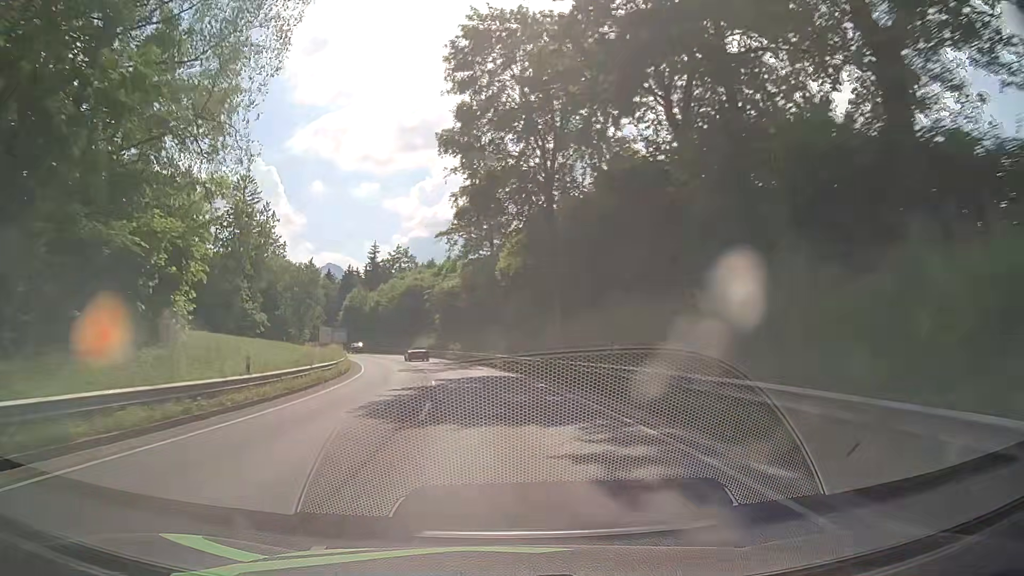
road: primary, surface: asphalt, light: Day
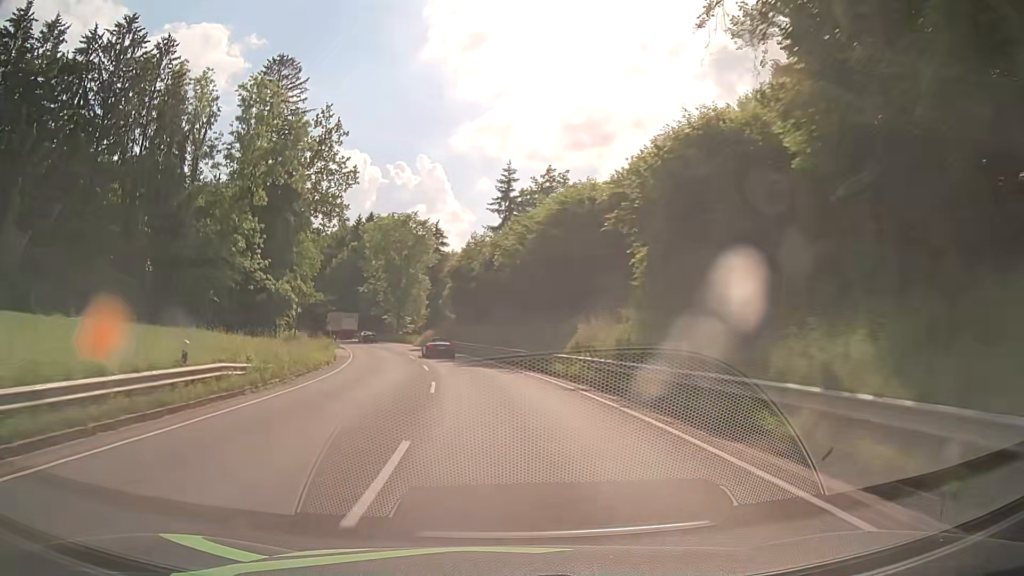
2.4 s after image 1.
(-7.1, +55.0) m; -15°
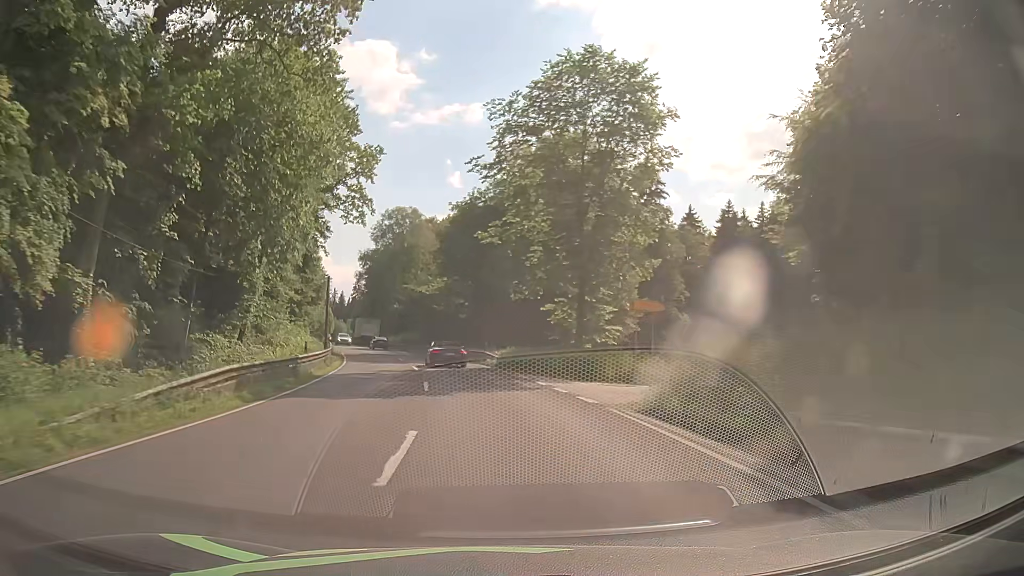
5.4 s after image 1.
(-8.6, +57.7) m; -17°
(0, +10) (-1, +20) (-2, +30) (-4, +40) (-6, +49) (-9, +59) (-12, +69) (-15, +78) (-18, +88) (-21, +97) m
